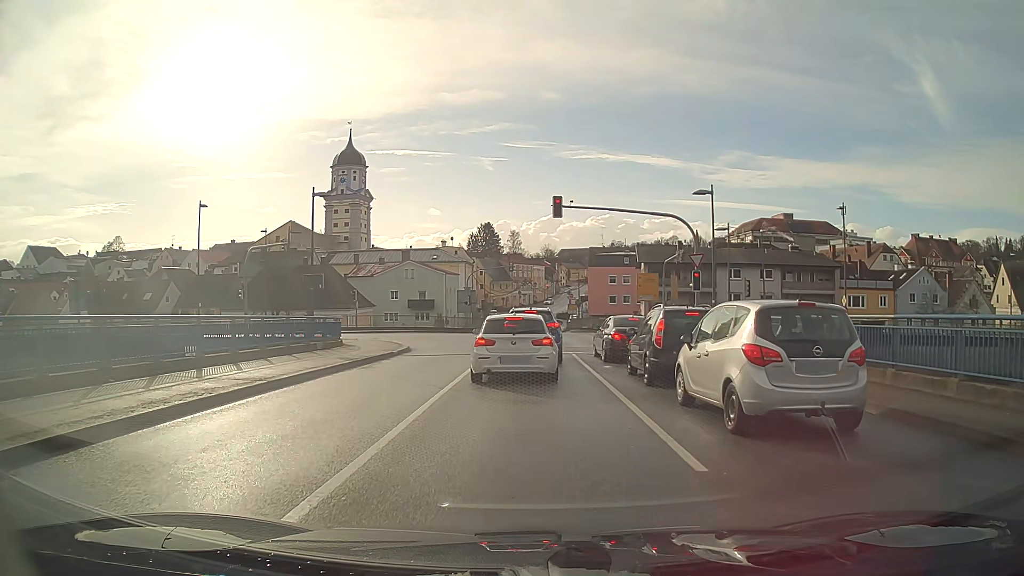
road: secondary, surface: asphalt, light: Day
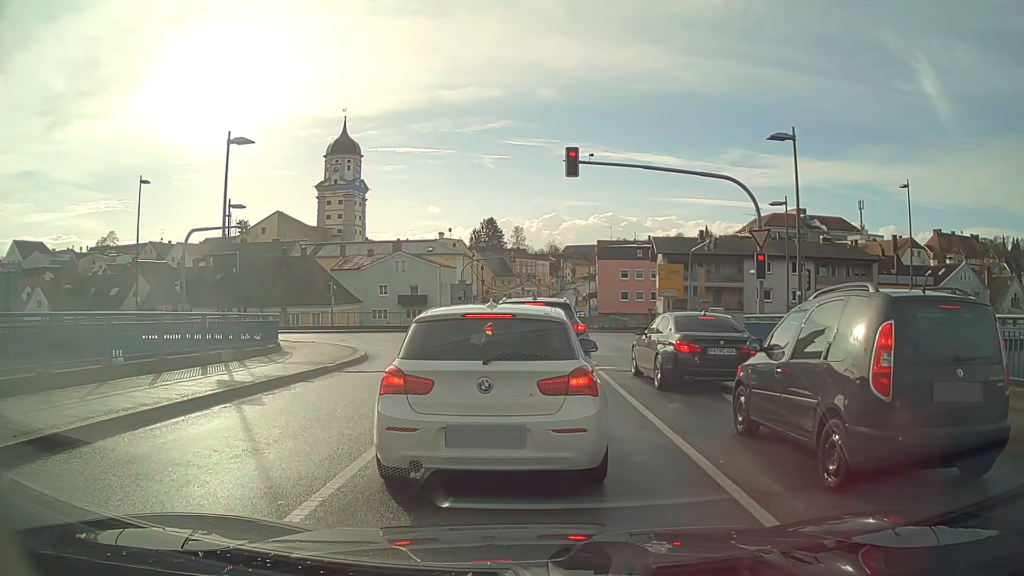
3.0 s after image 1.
(0.0, +8.3) m; 0°
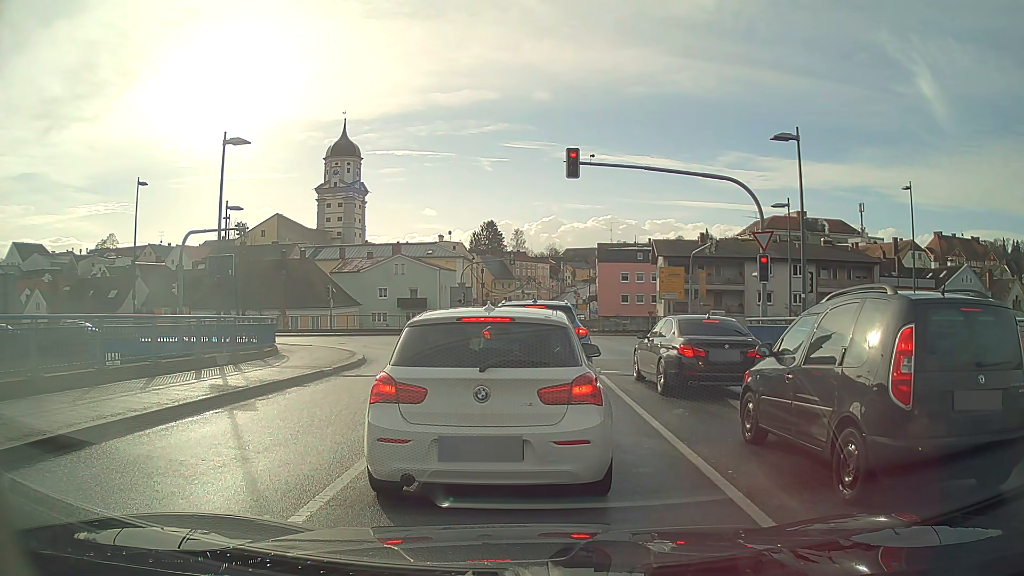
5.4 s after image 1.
(0.0, +0.4) m; 0°
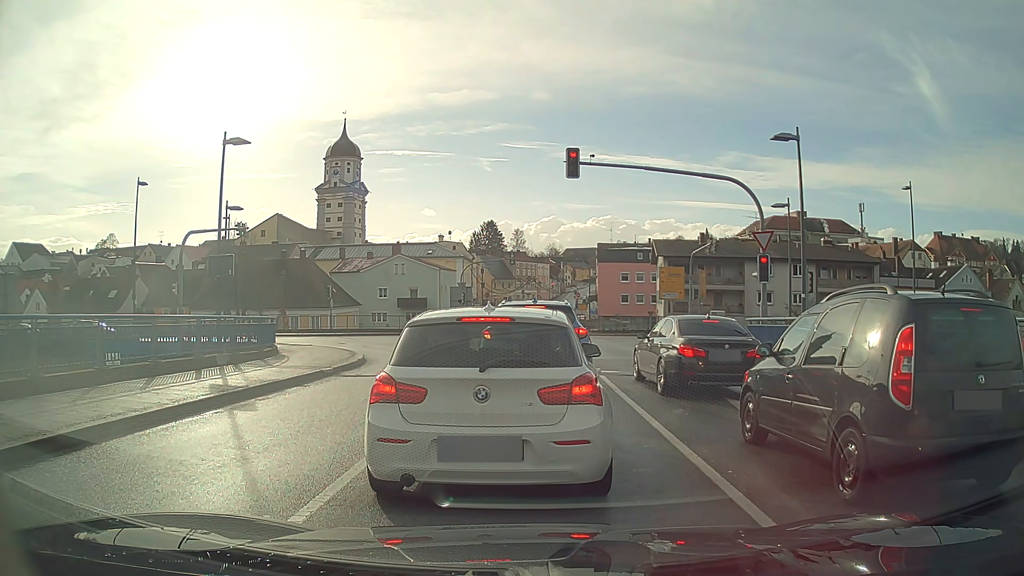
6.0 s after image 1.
(0.0, 0.0) m; 0°
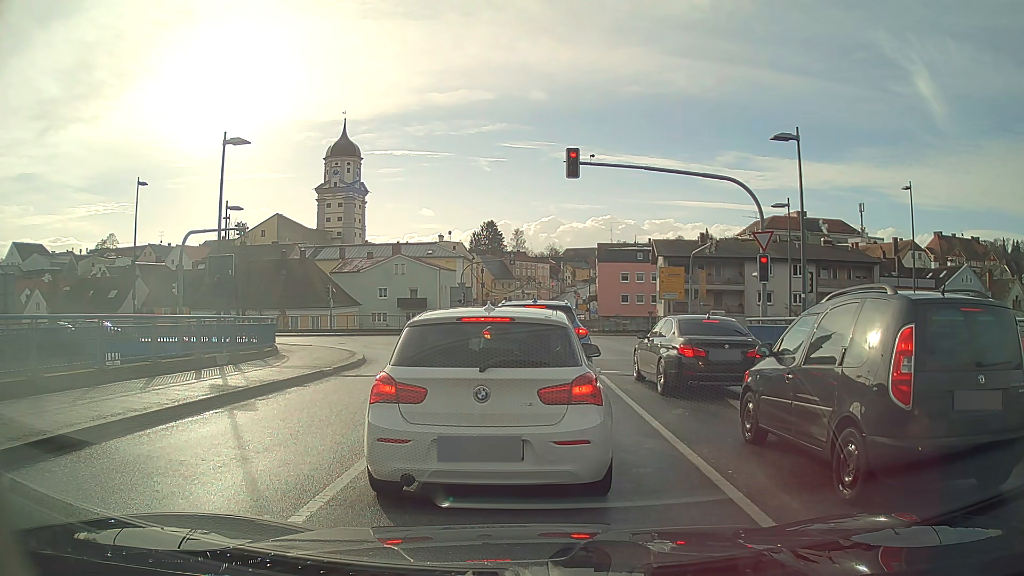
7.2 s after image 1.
(0.0, 0.0) m; 0°
